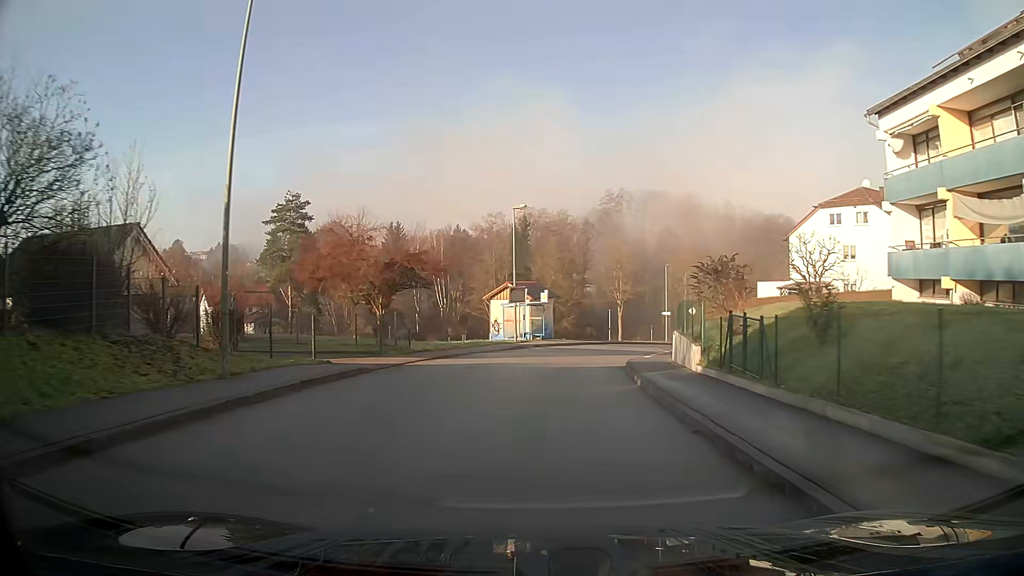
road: unclassified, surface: asphalt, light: Day
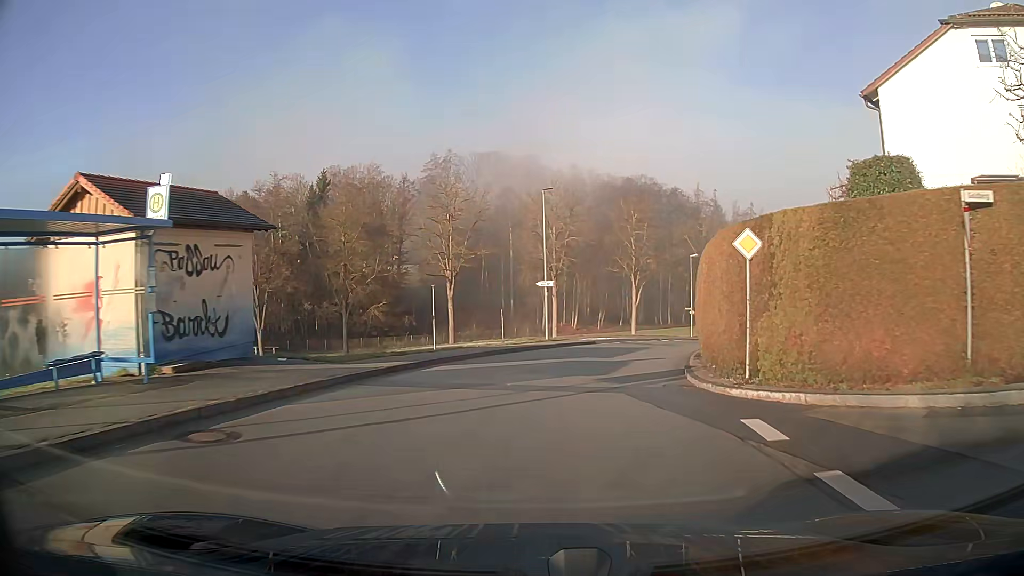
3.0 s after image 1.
(+4.0, +34.8) m; +15°
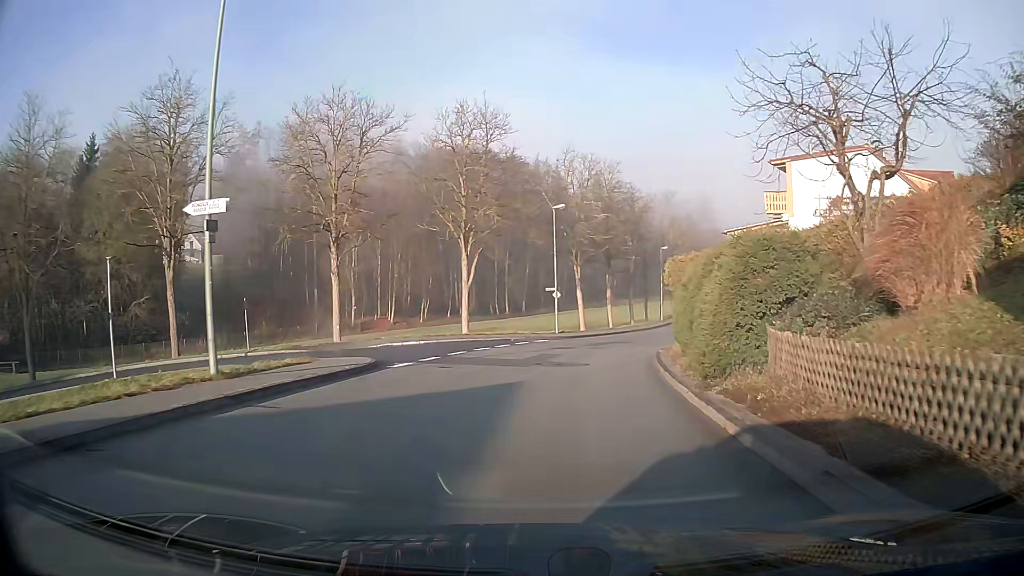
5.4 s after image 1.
(+2.9, +23.3) m; +14°
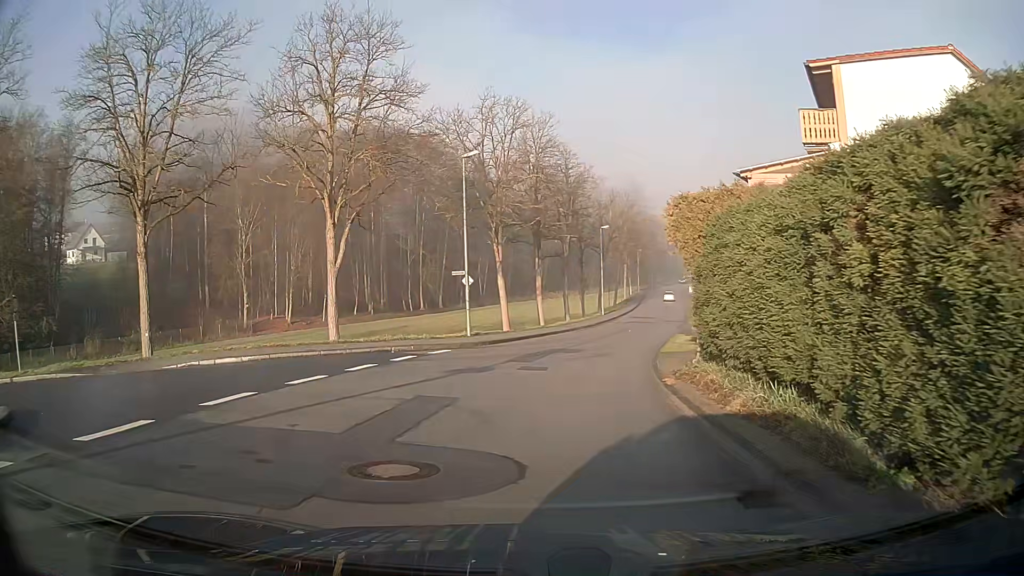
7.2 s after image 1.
(+0.7, +12.6) m; +6°
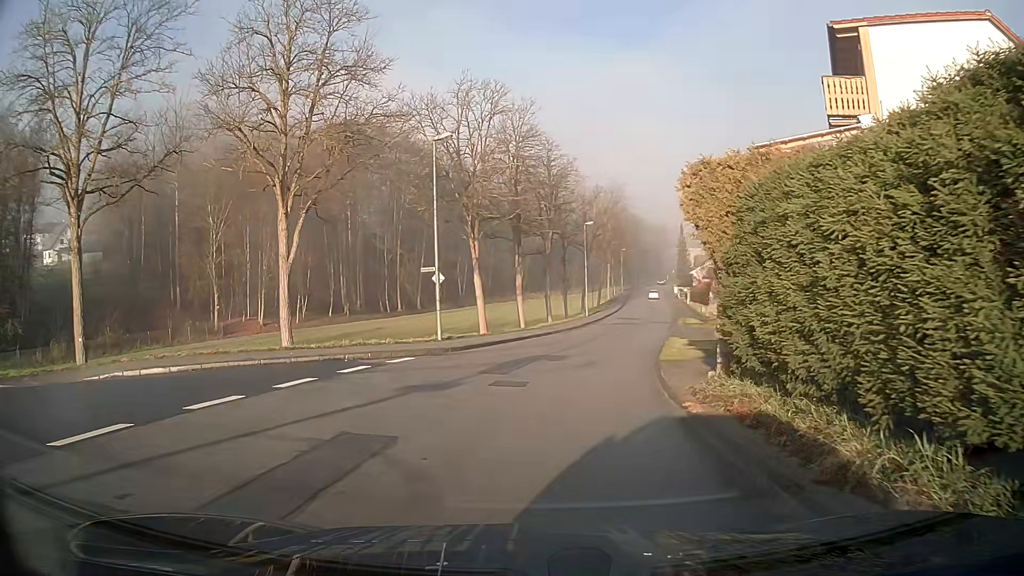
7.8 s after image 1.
(0.0, +3.1) m; 0°
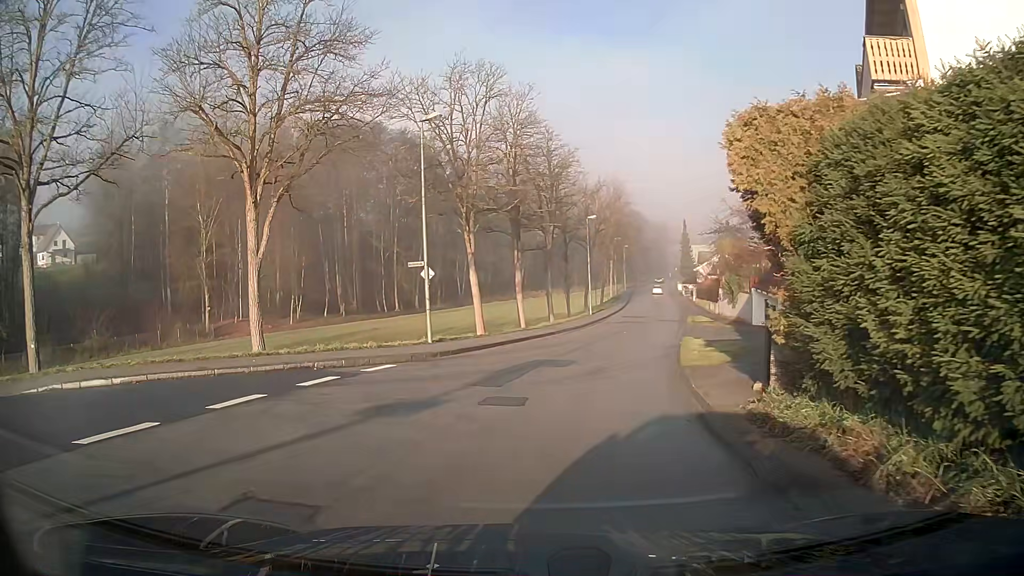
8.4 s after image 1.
(0.0, +2.6) m; -2°
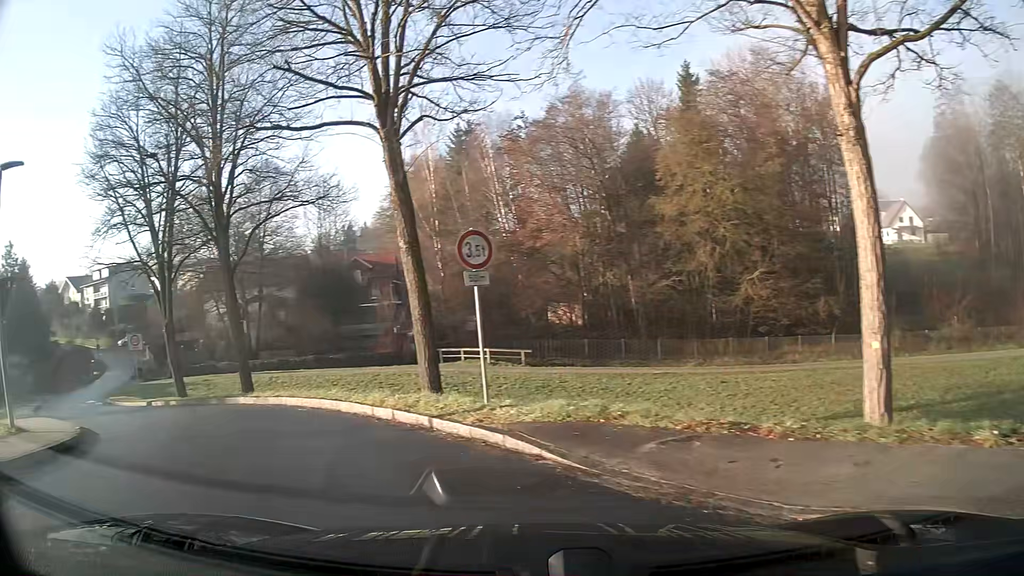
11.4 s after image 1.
(-7.1, +9.0) m; -78°
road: residential
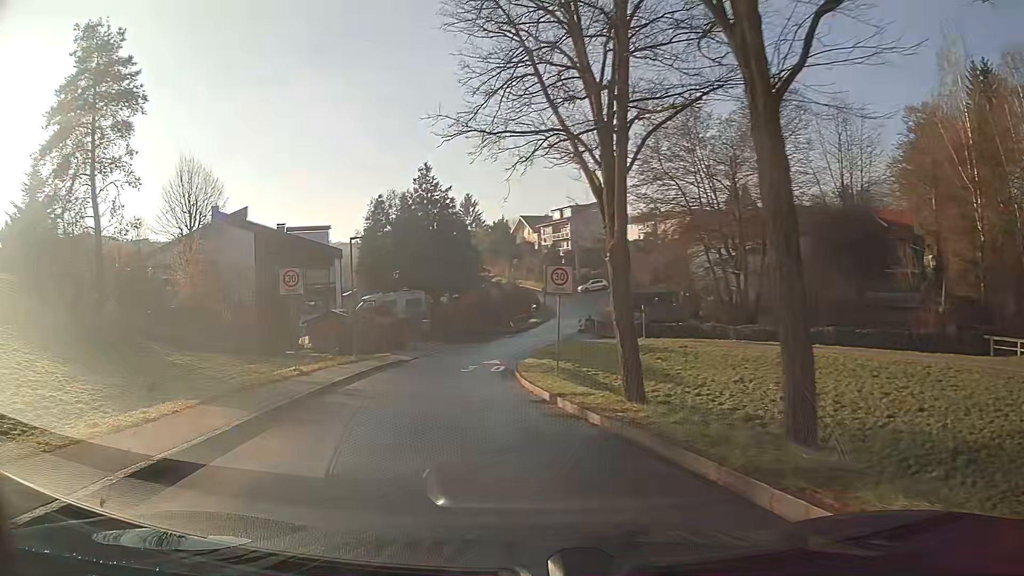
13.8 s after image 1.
(-5.3, +13.3) m; -37°
